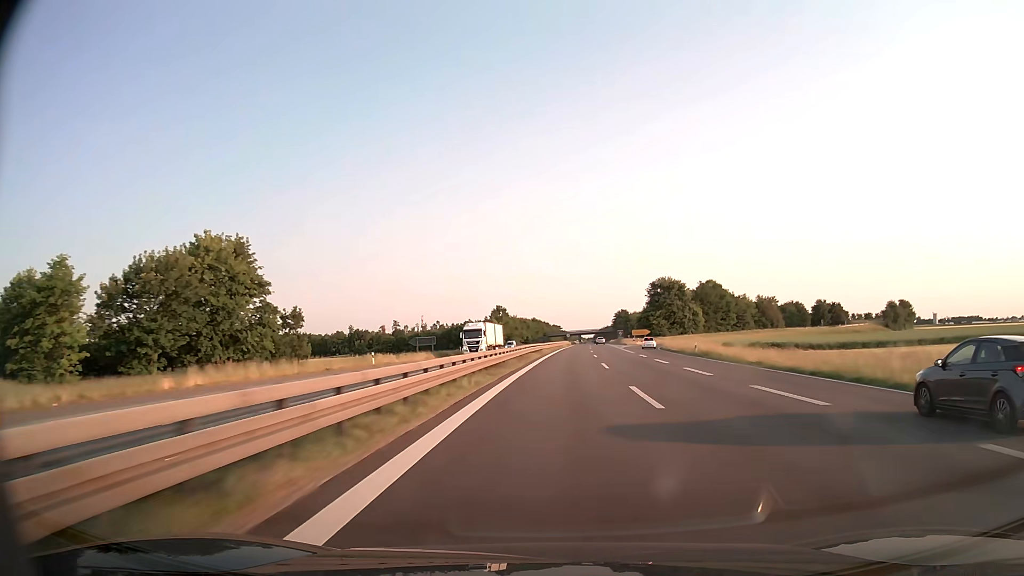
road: trunk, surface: asphalt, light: Day
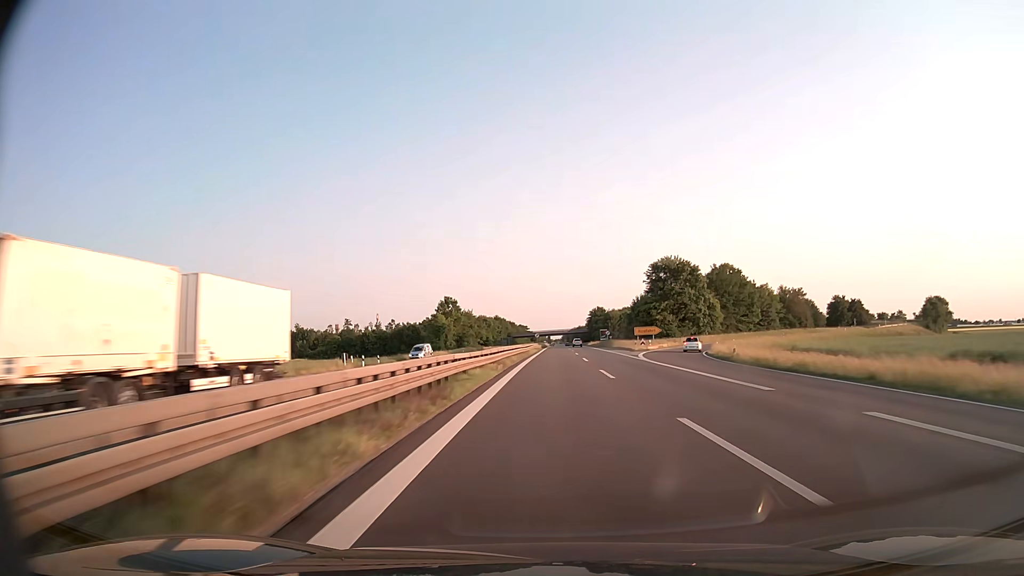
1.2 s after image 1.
(+1.3, +44.2) m; +3°
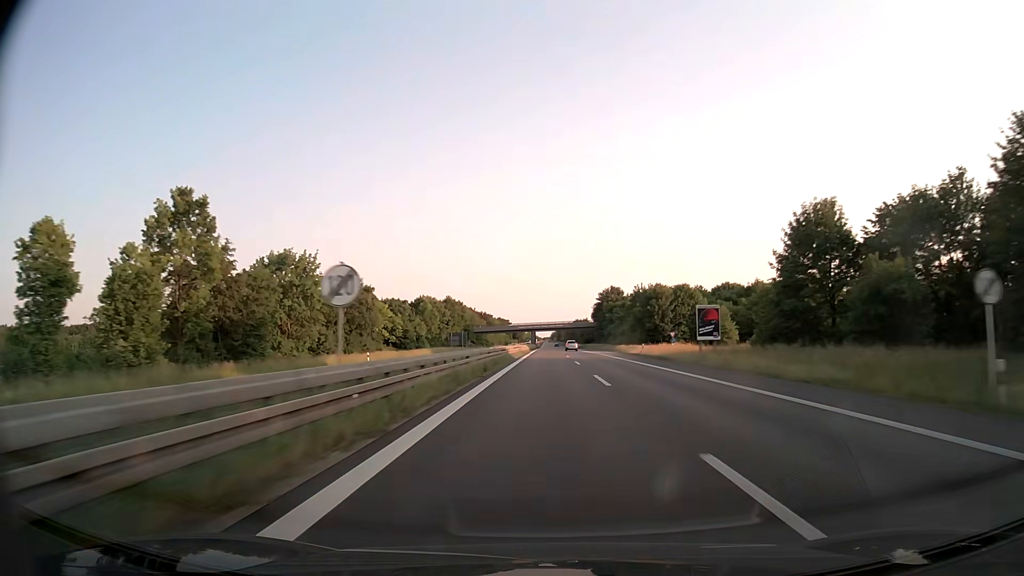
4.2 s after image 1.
(+2.0, +112.3) m; +1°
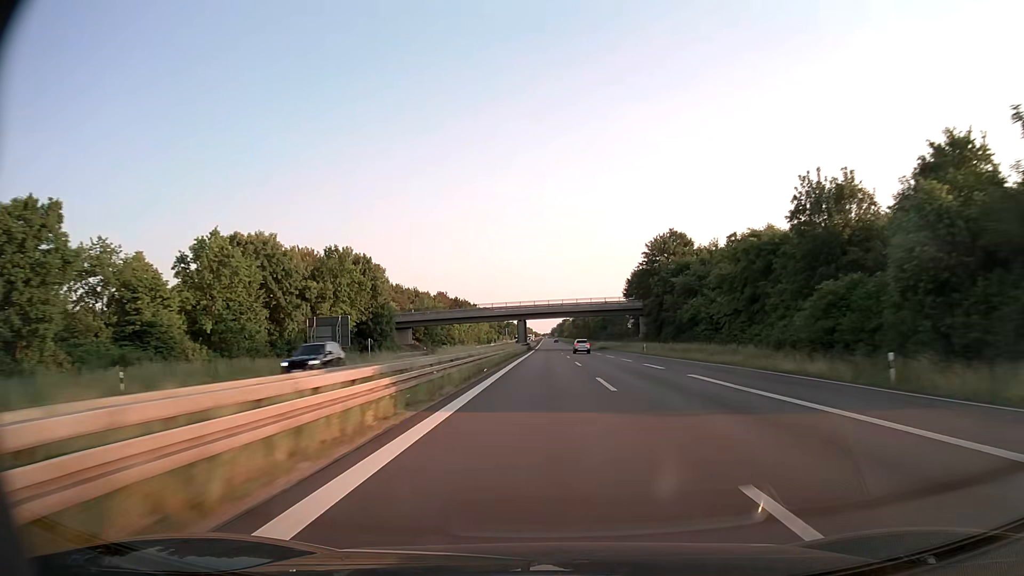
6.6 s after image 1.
(-0.1, +92.2) m; 0°
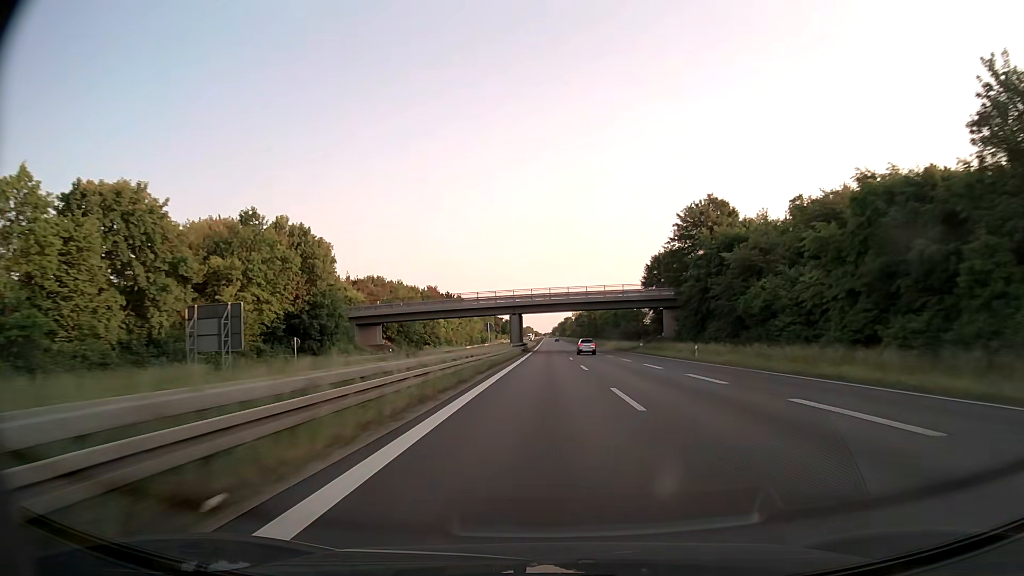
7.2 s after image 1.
(0.0, +23.4) m; 0°
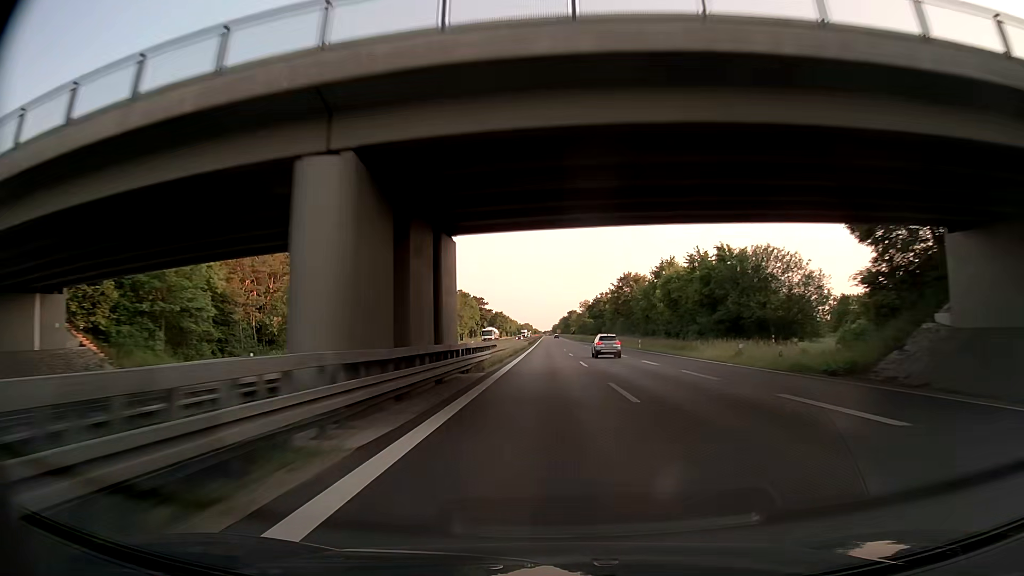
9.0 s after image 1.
(-0.1, +70.9) m; 0°
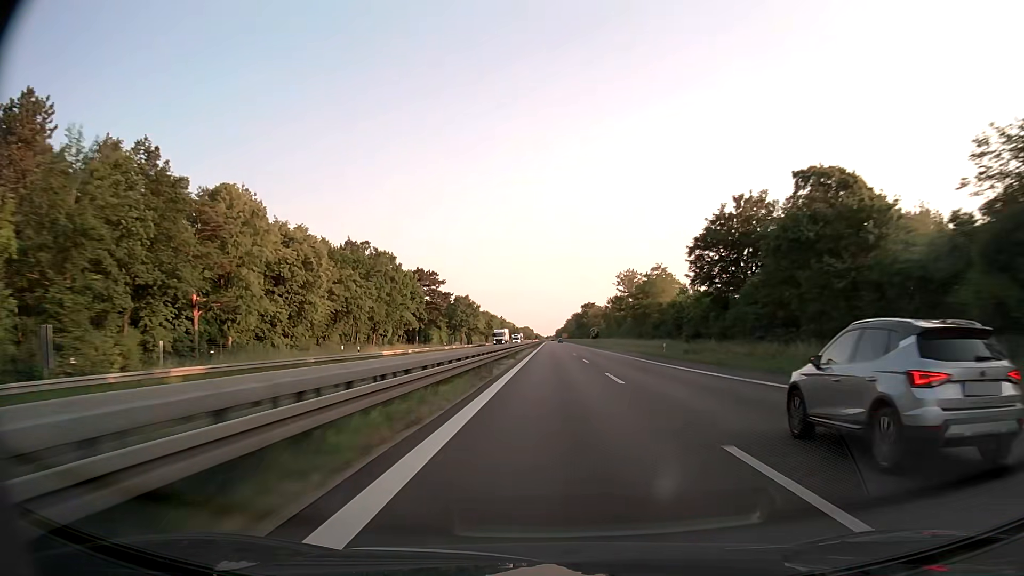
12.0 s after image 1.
(-0.1, +120.4) m; 0°
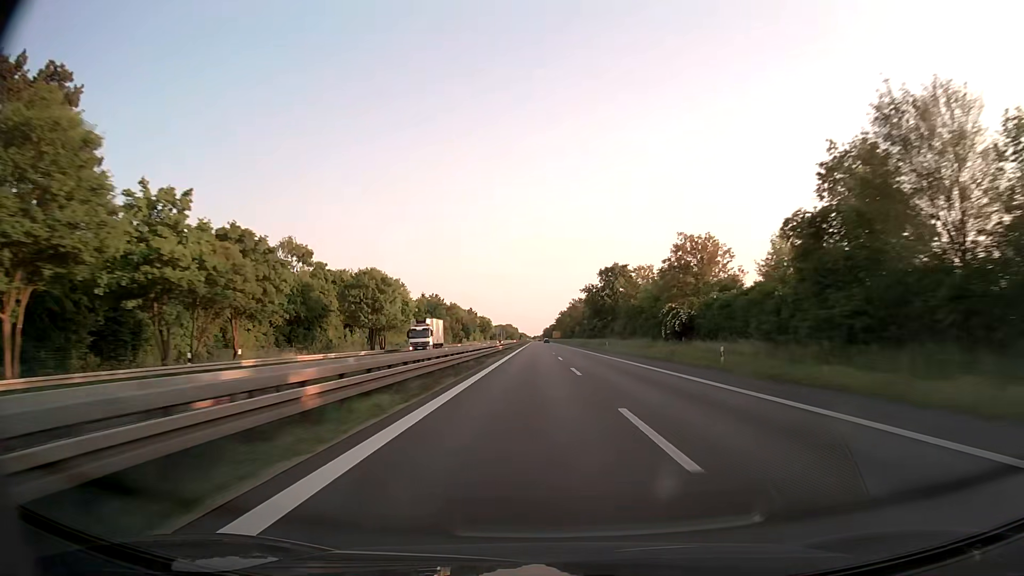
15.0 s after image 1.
(+1.2, +121.7) m; +1°
(0, +10) (0, +20) (0, +30) (0, +40) (0, +50) (+1, +60) (+1, +70) (+1, +80) (+1, +90) (+1, +100) m
